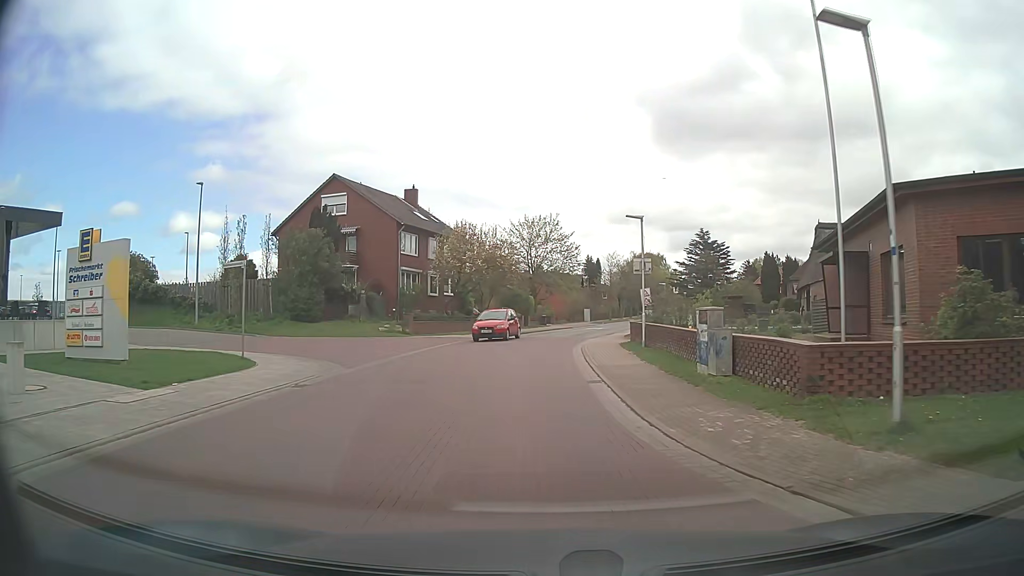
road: tertiary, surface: paving_stones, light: Day
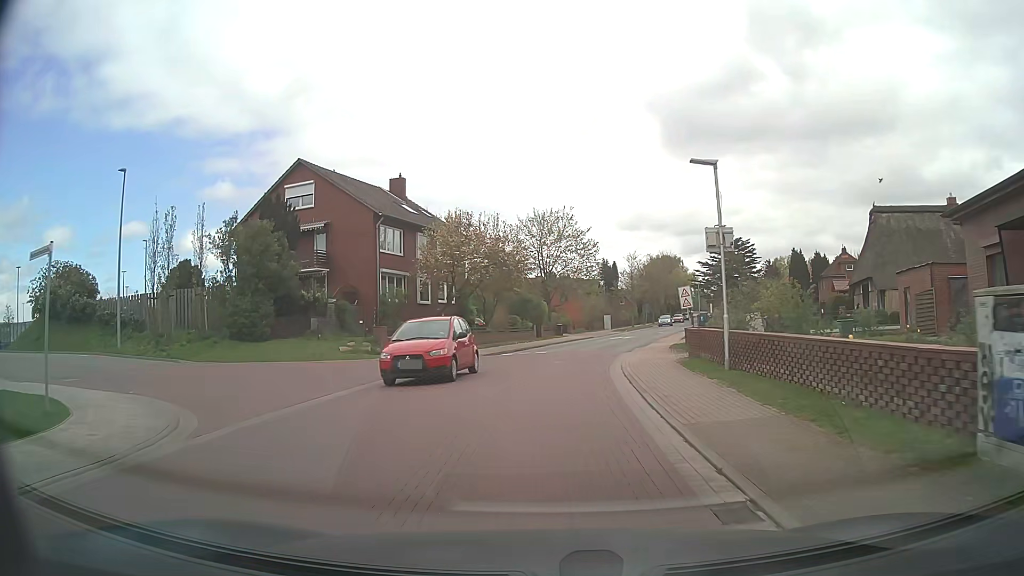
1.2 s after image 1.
(-0.1, +9.3) m; -1°
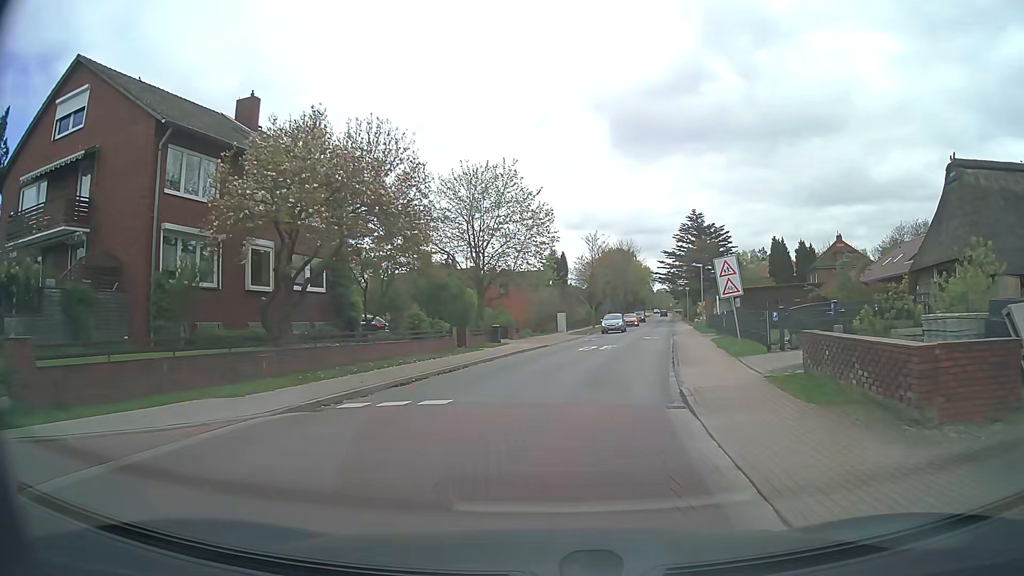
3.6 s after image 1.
(+0.4, +18.4) m; +3°
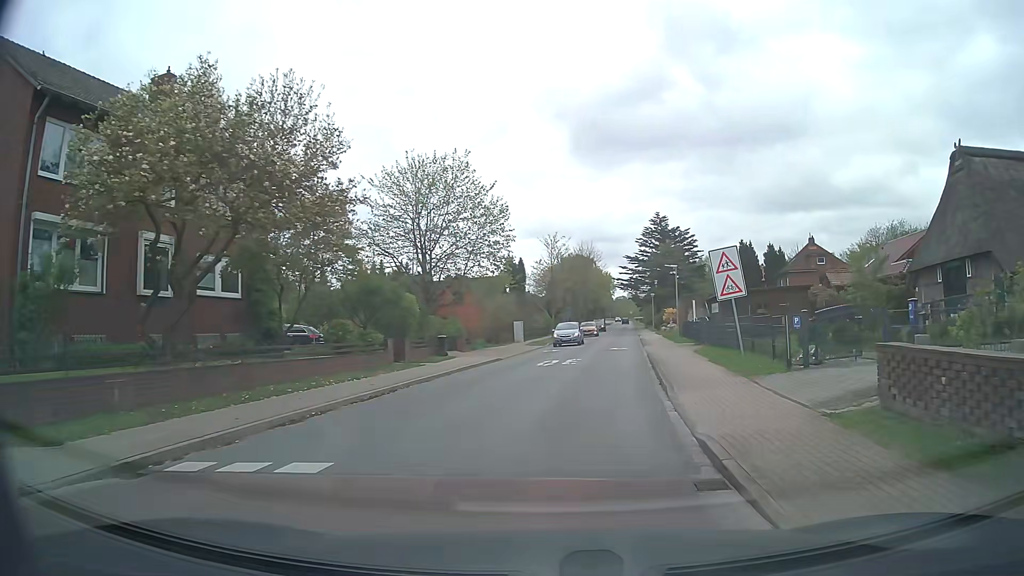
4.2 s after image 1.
(+0.2, +4.6) m; +4°
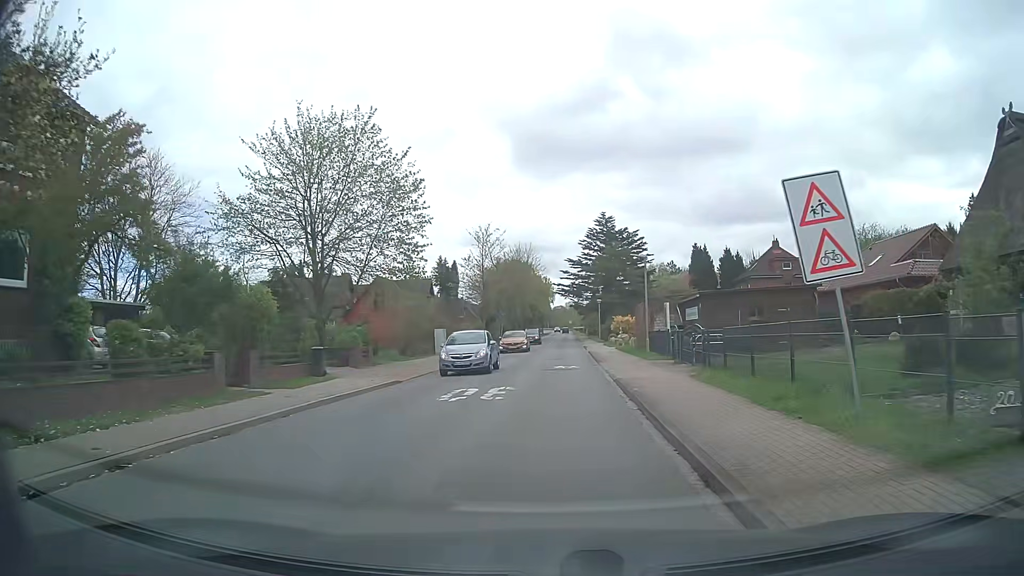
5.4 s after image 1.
(+0.5, +9.2) m; +5°
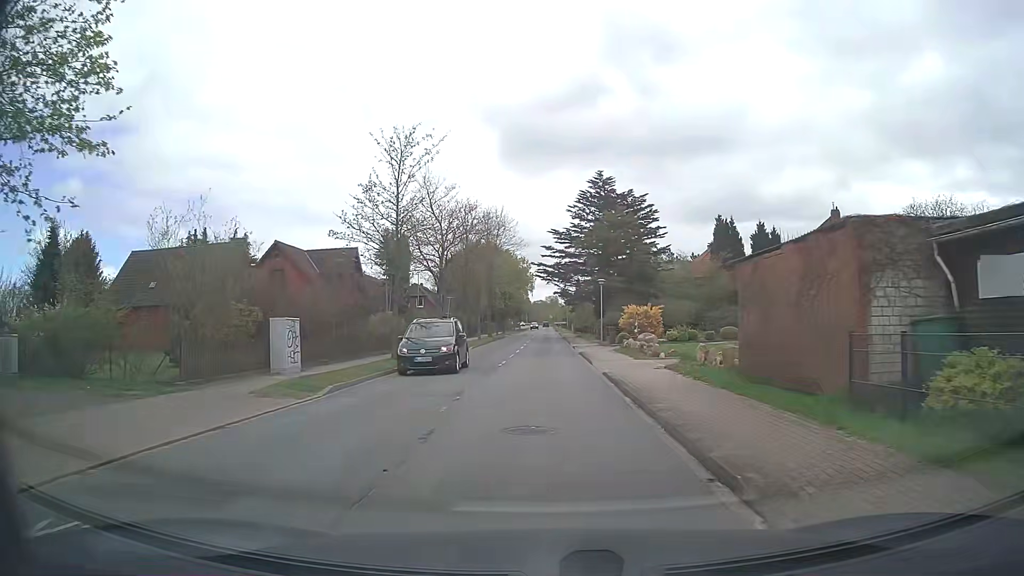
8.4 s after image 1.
(+0.8, +23.0) m; +2°
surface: asphalt
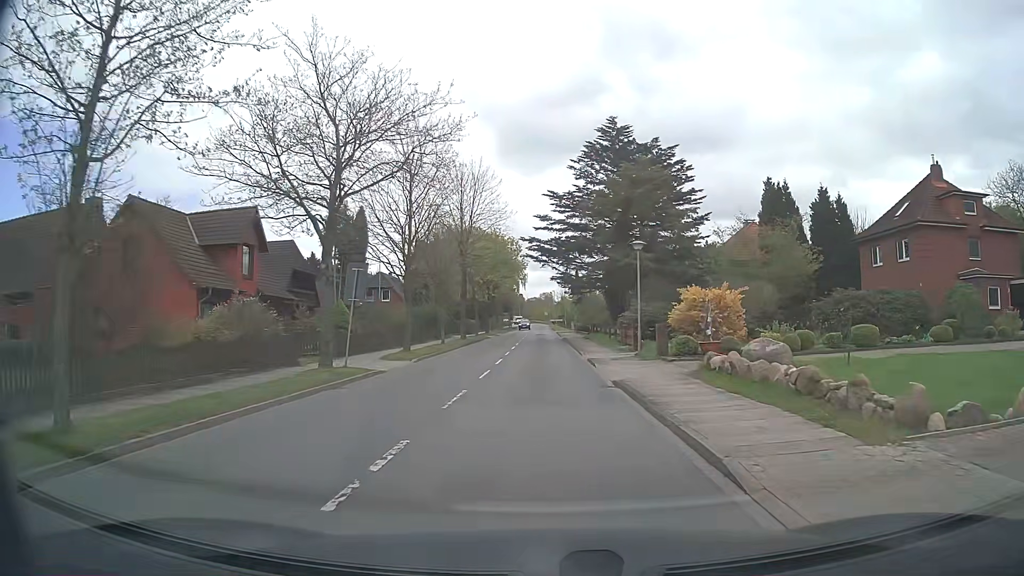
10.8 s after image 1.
(+0.1, +18.5) m; +1°
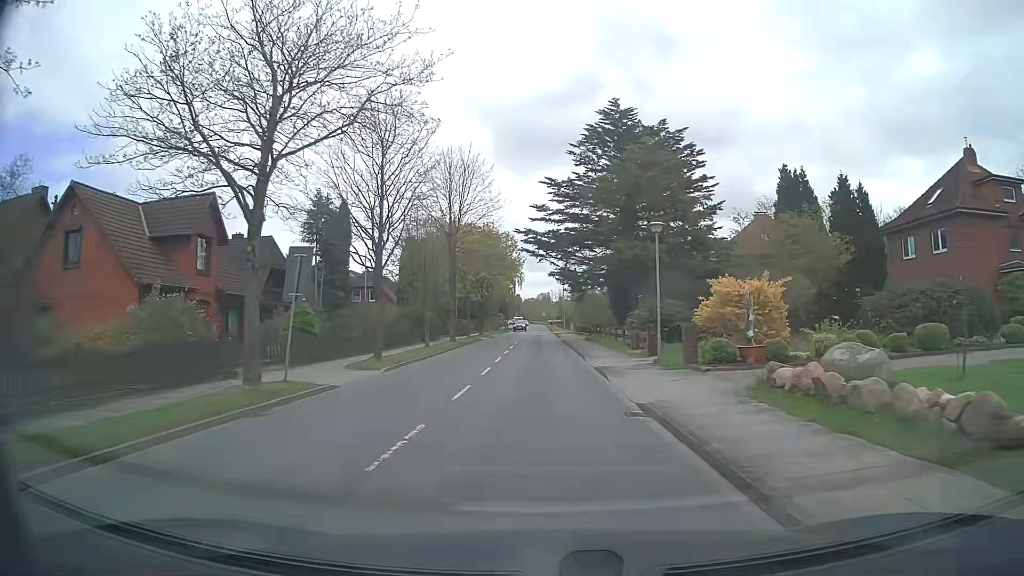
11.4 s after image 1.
(0.0, +4.6) m; 0°
(0, +10) (0, +20) (0, +30) (0, +40) (0, +50) (0, +60) (0, +70) (0, +80) (-1, +90) (-1, +100) m
